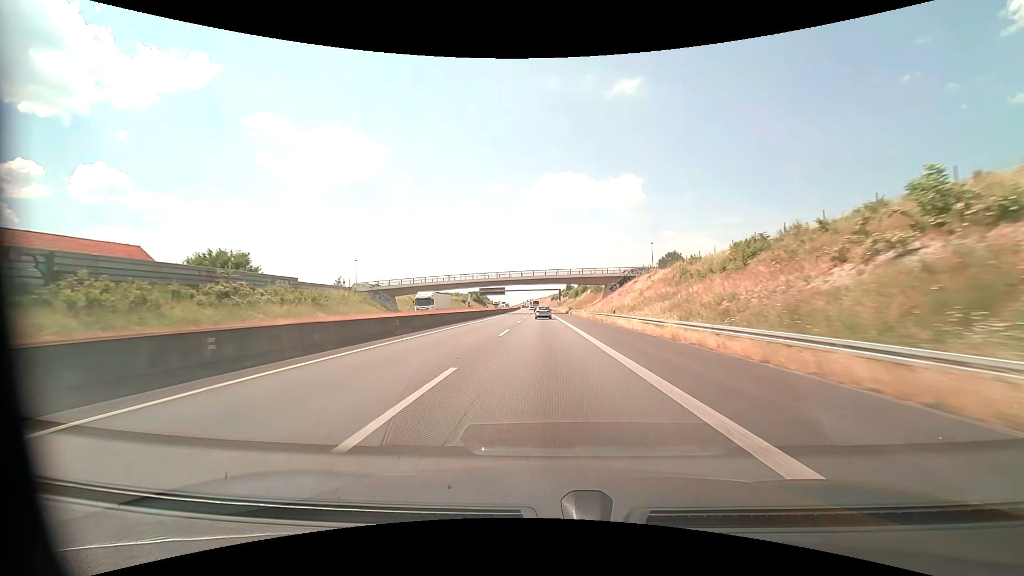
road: motorway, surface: asphalt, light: Day
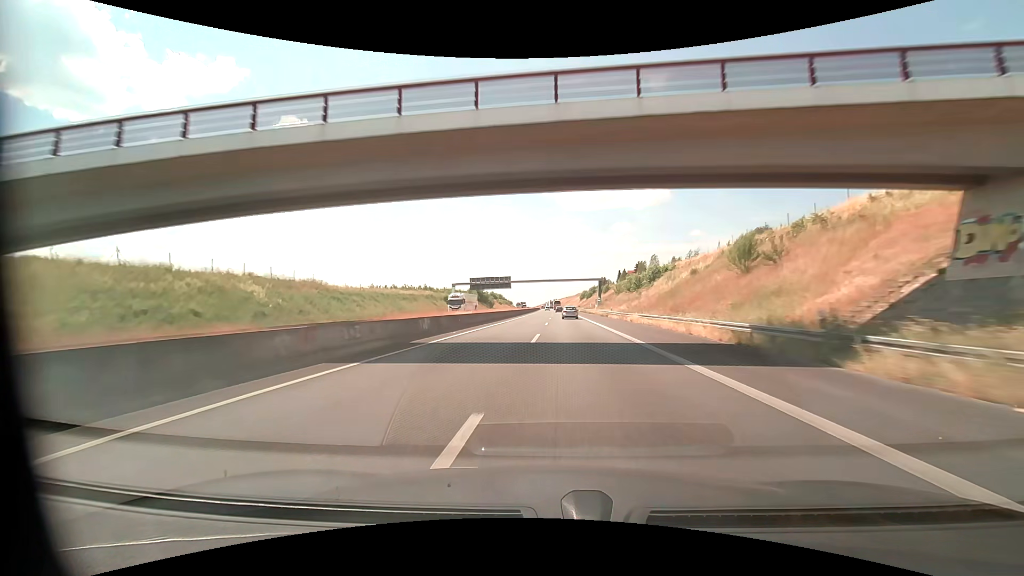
(-1.7, +77.5) m; -3°
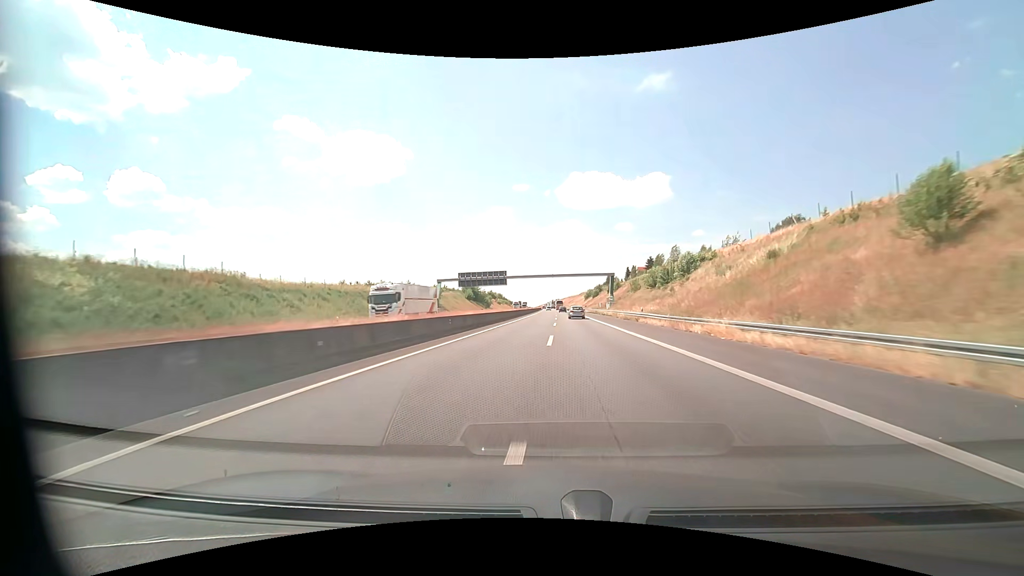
(0.0, +19.4) m; 0°
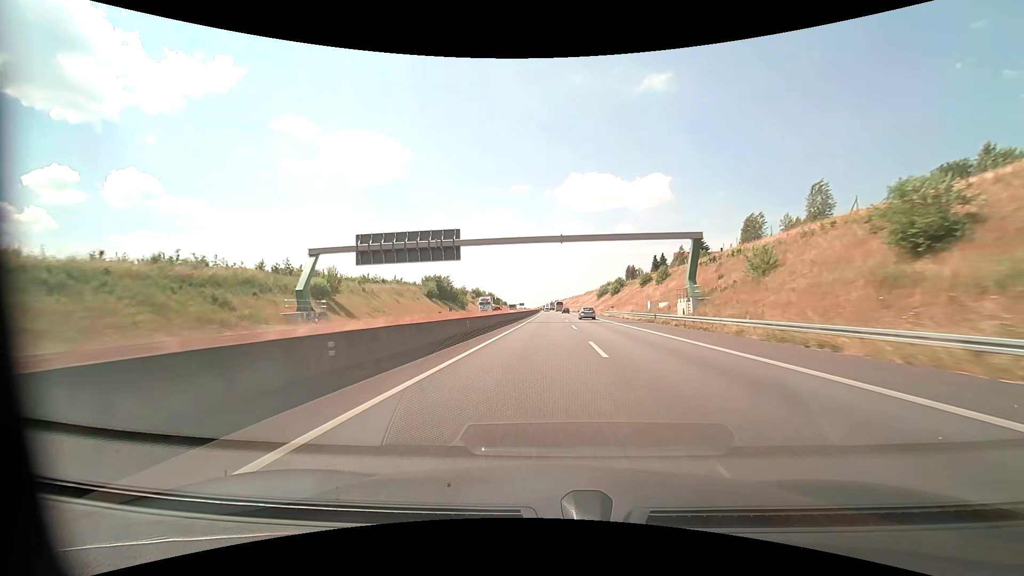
(-0.1, +58.6) m; 0°
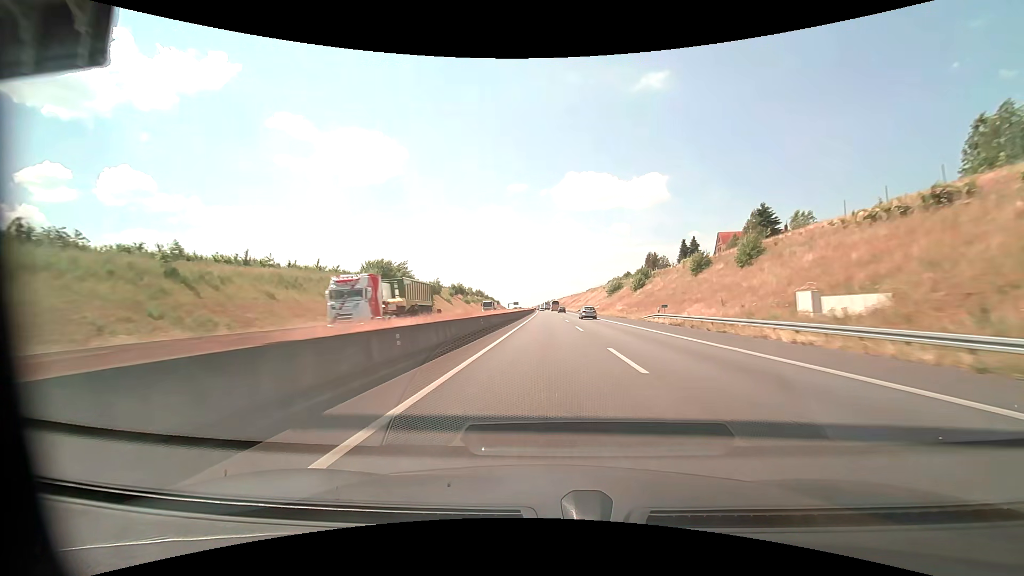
(+0.1, +39.7) m; 0°
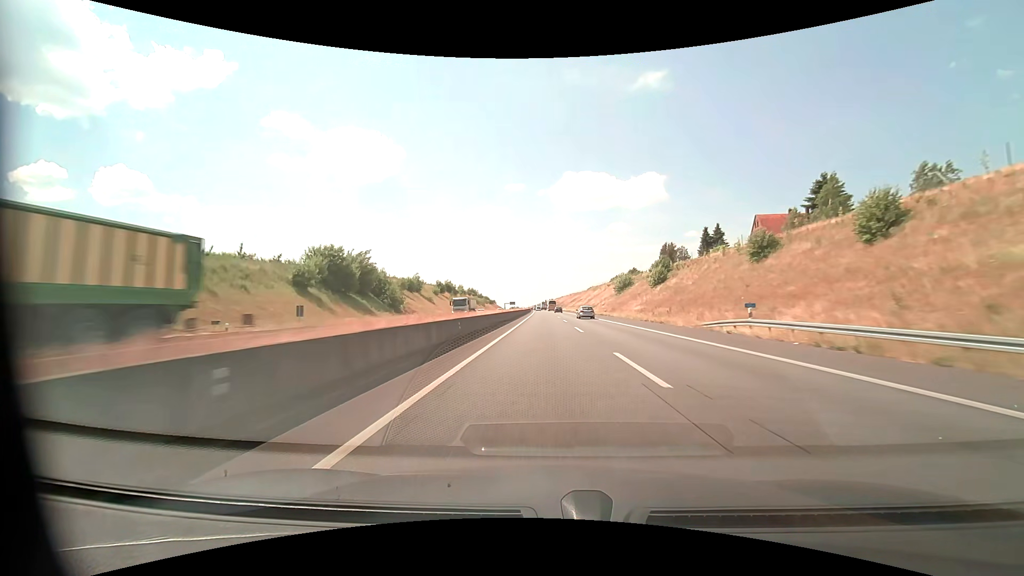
(+0.1, +20.0) m; 0°
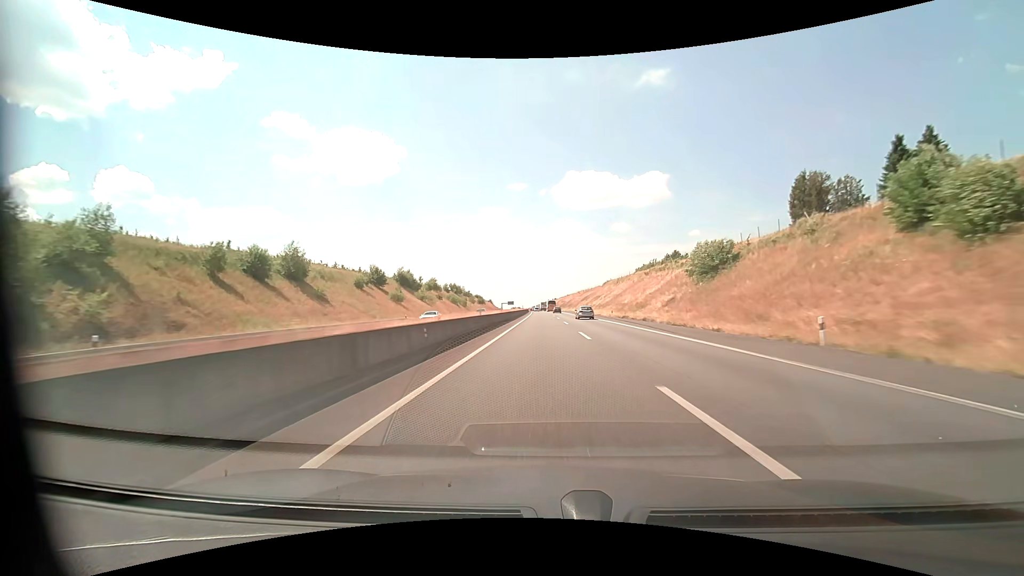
(-0.2, +60.6) m; 0°
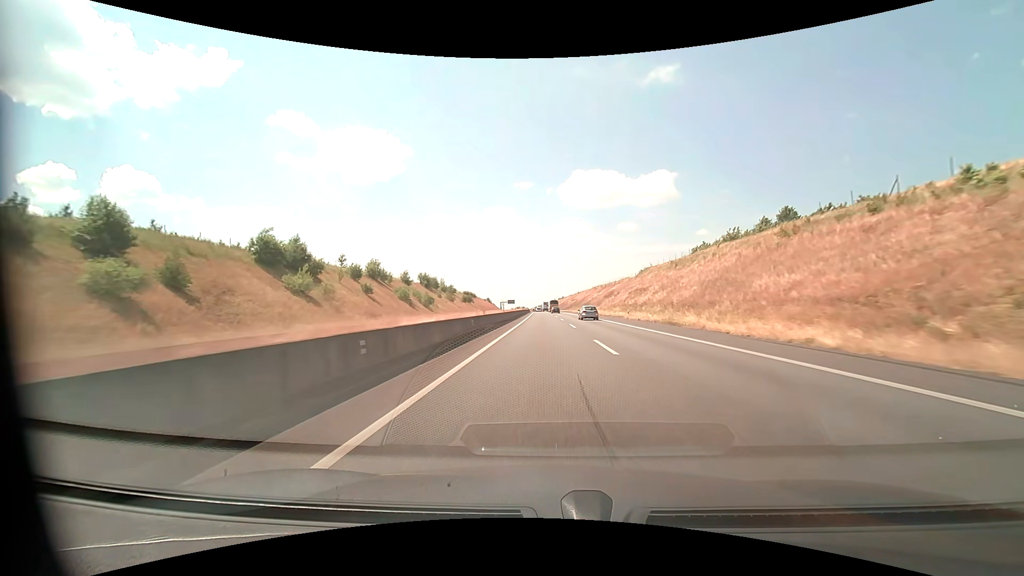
(-0.4, +61.2) m; -1°
(0, +10) (0, +20) (0, +30) (0, +40) (0, +50) (0, +60) (0, +70) (-1, +80) (-1, +90) (-1, +100) m
